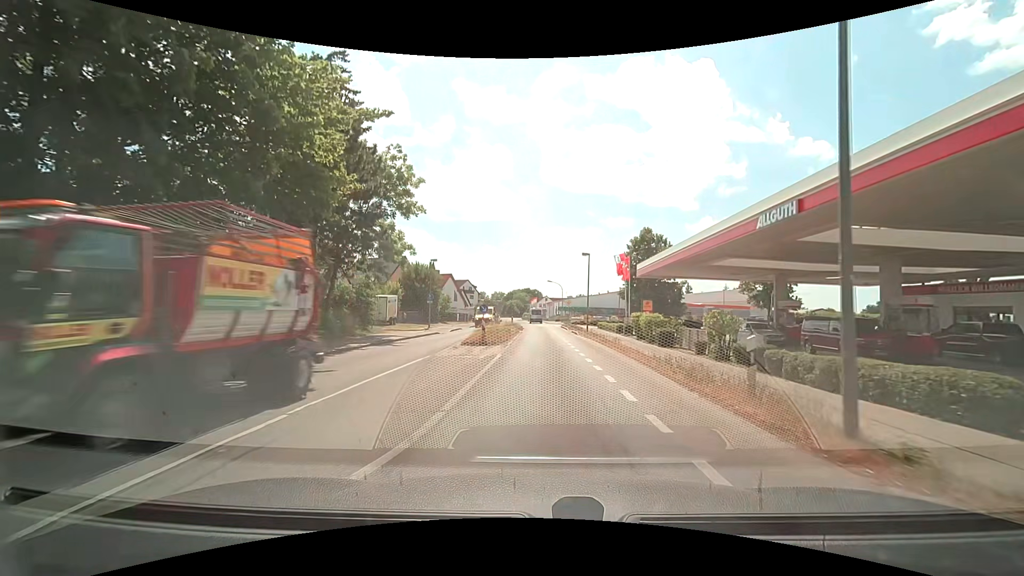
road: secondary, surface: asphalt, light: Day
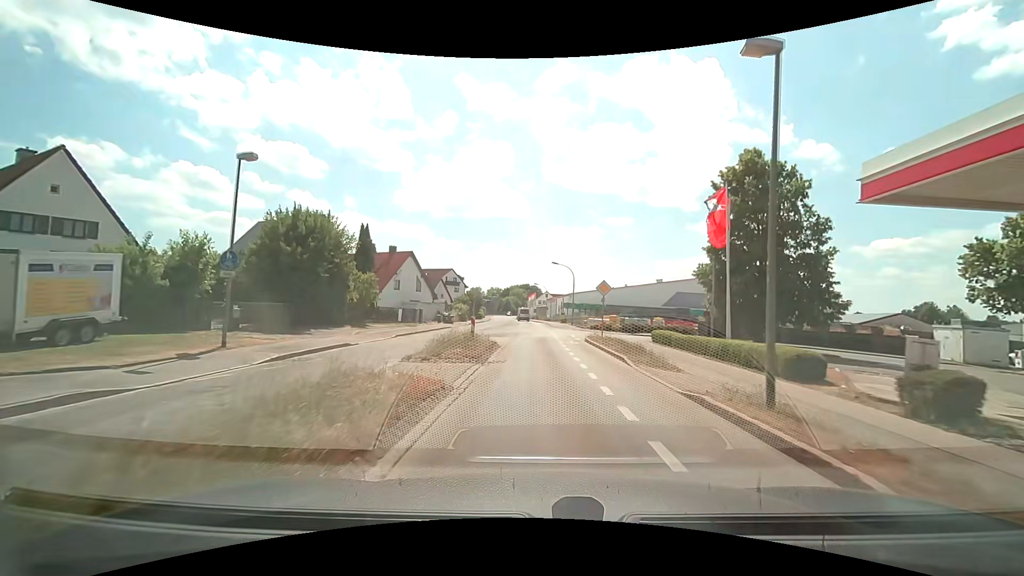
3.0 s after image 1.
(+0.2, +29.6) m; 0°
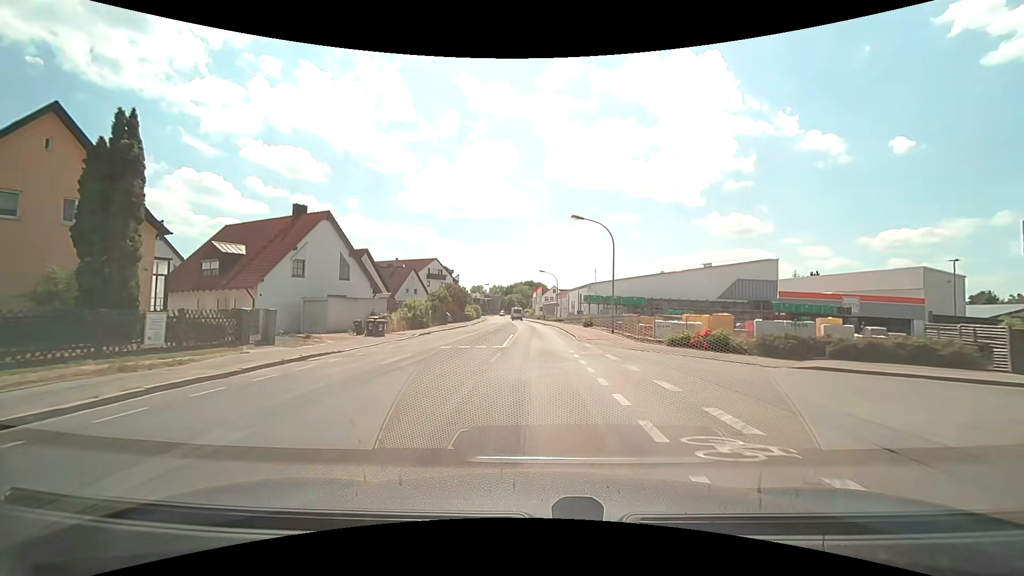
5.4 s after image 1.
(-0.1, +27.5) m; 0°
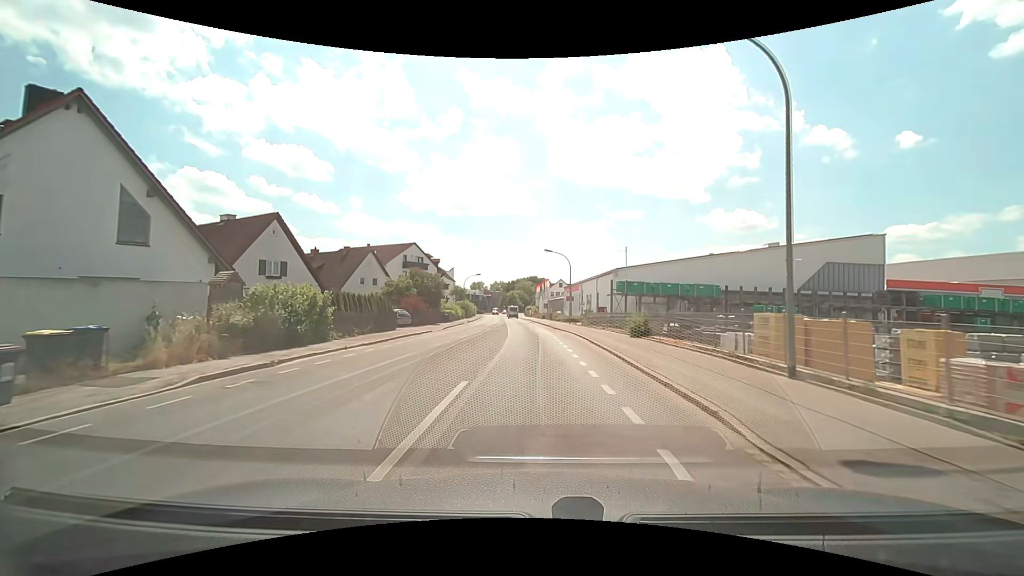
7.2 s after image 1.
(-0.2, +21.3) m; -1°
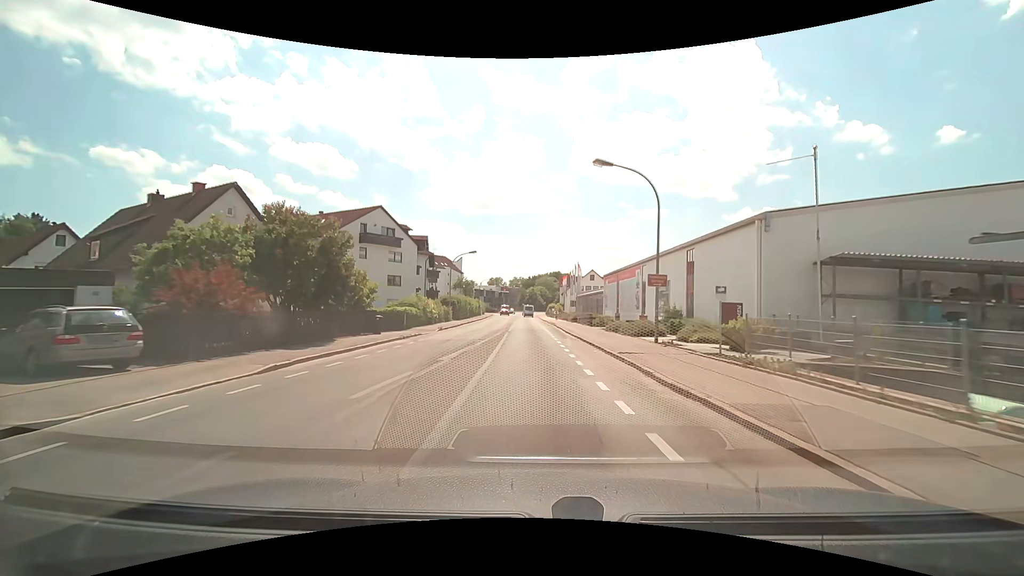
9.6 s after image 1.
(-0.5, +29.4) m; -2°
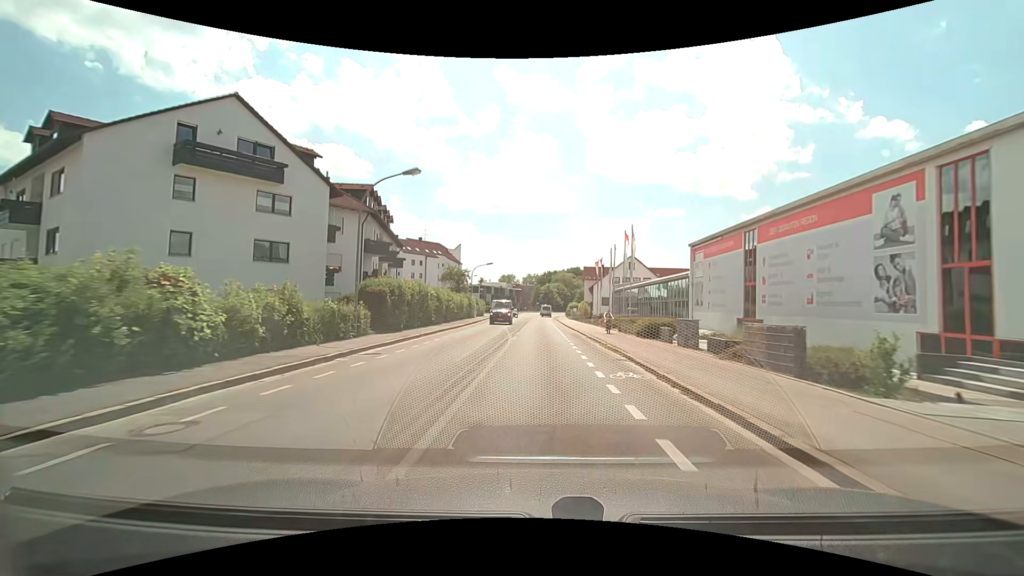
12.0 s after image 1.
(-0.5, +30.4) m; -2°
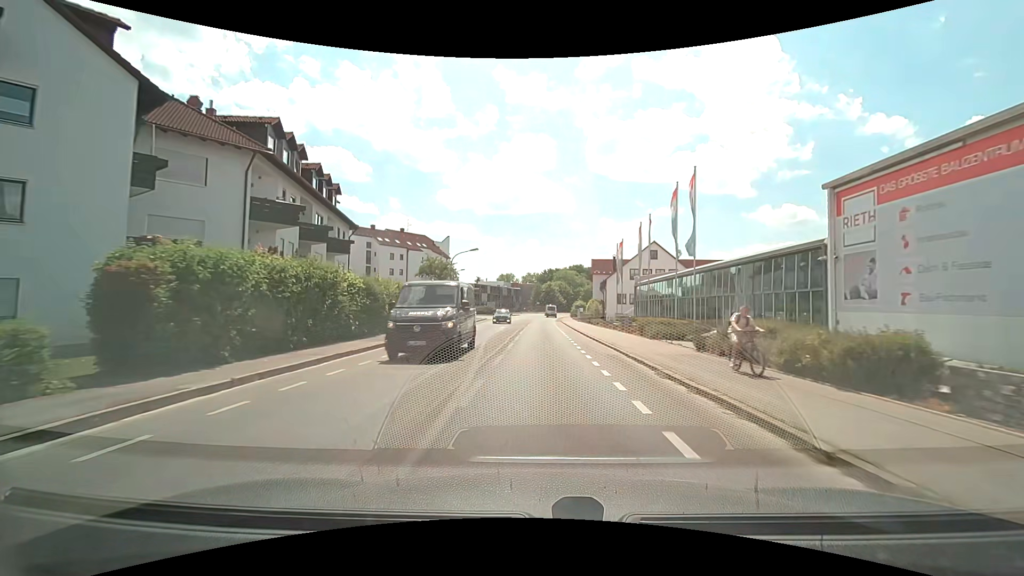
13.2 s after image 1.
(+0.1, +15.7) m; 0°
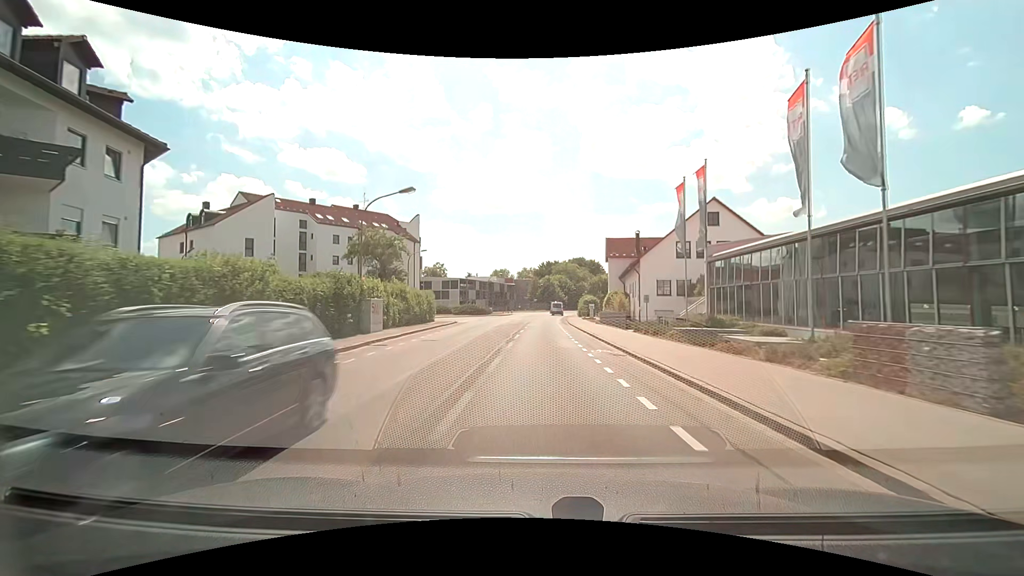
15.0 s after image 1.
(0.0, +23.8) m; 0°
(0, +10) (0, +20) (0, +30) (0, +40) (+1, +50) (+1, +60) (+1, +70) (+2, +80) (+2, +90) (+3, +100) m
